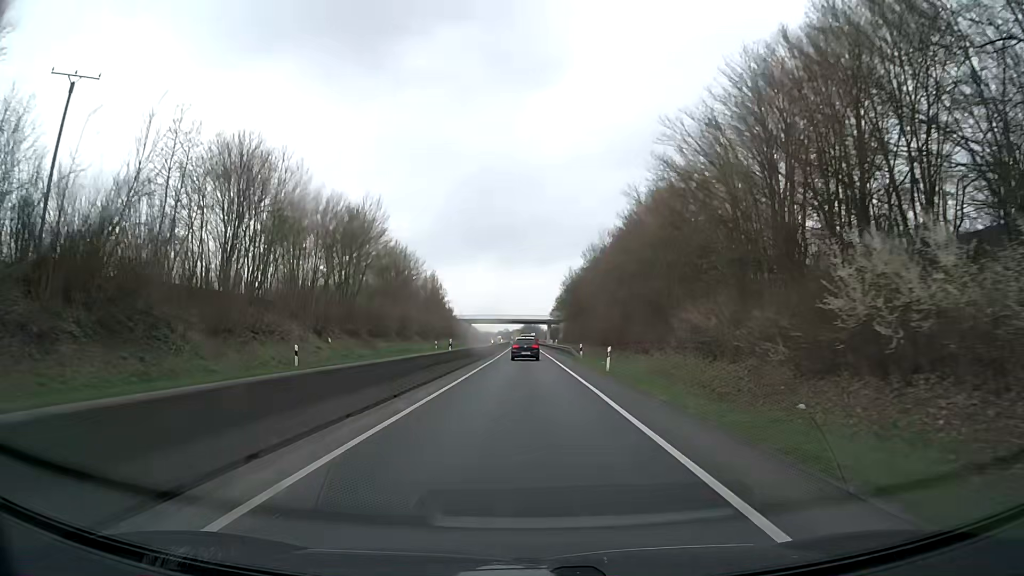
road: trunk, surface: asphalt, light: Day
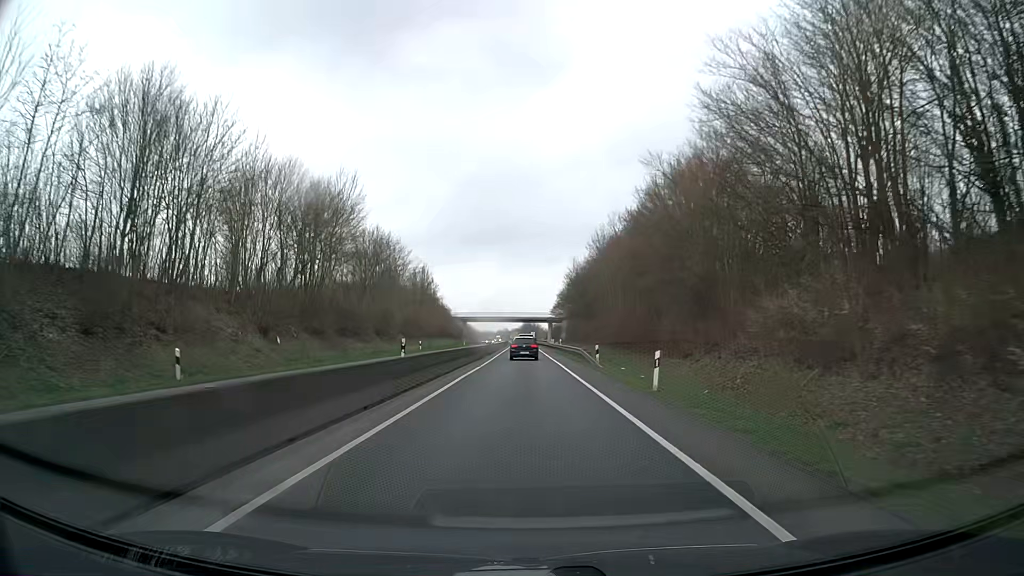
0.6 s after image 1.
(0.0, +10.8) m; 0°
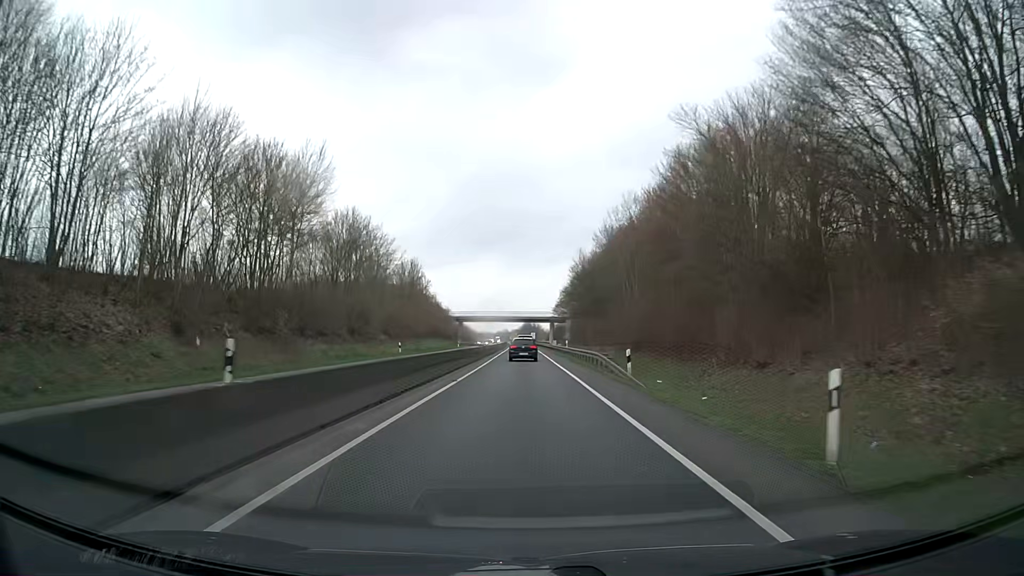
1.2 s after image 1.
(0.0, +10.7) m; 0°
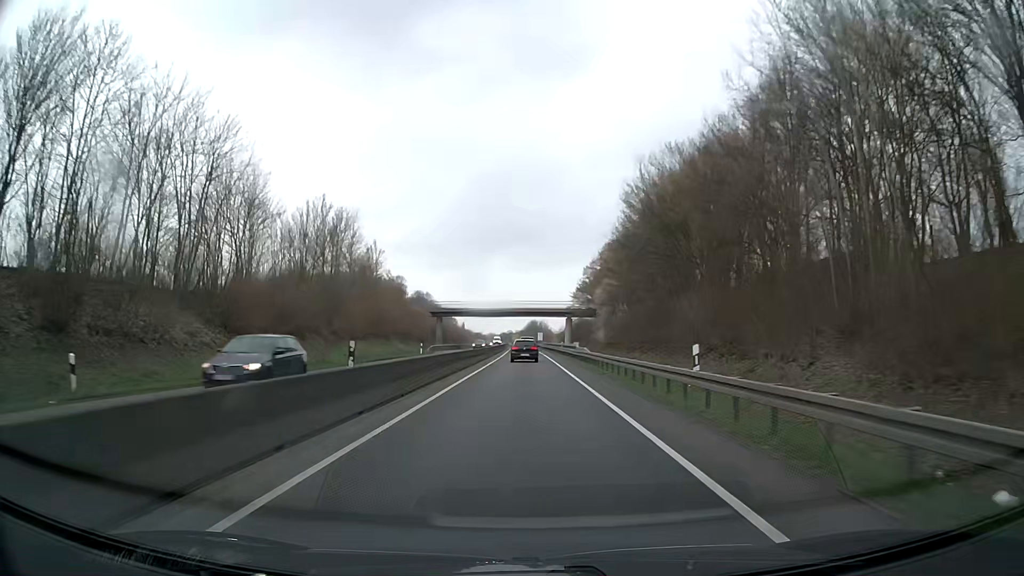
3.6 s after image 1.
(-0.3, +42.2) m; 0°
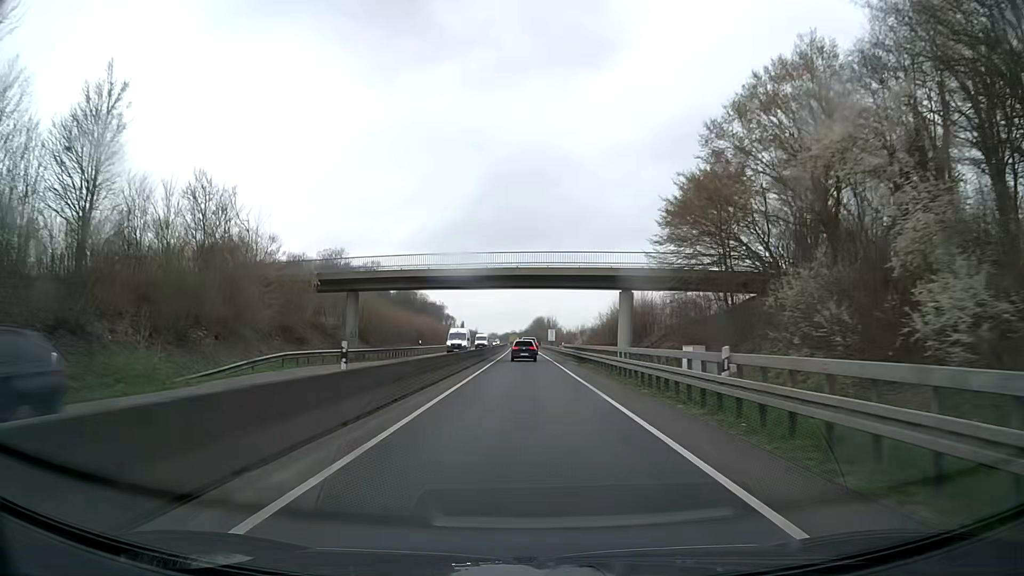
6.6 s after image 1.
(-0.5, +54.1) m; -1°
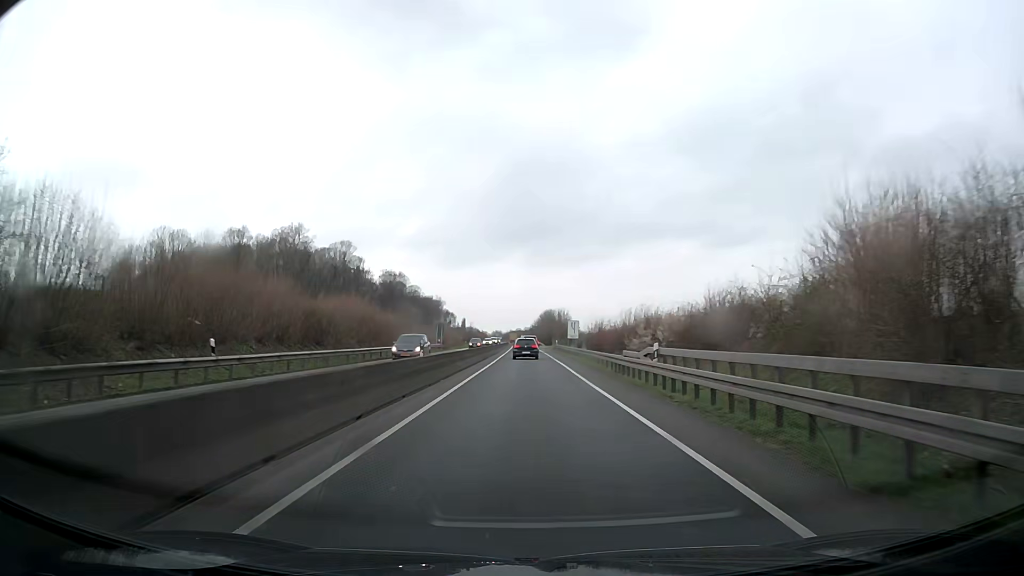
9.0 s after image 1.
(-0.1, +45.0) m; 0°
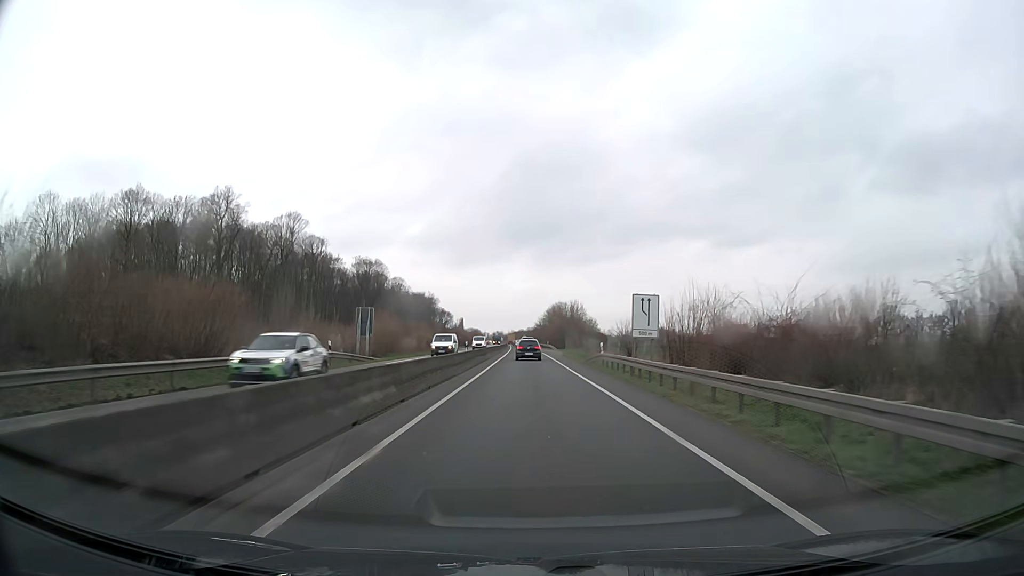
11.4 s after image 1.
(-0.1, +45.1) m; 0°
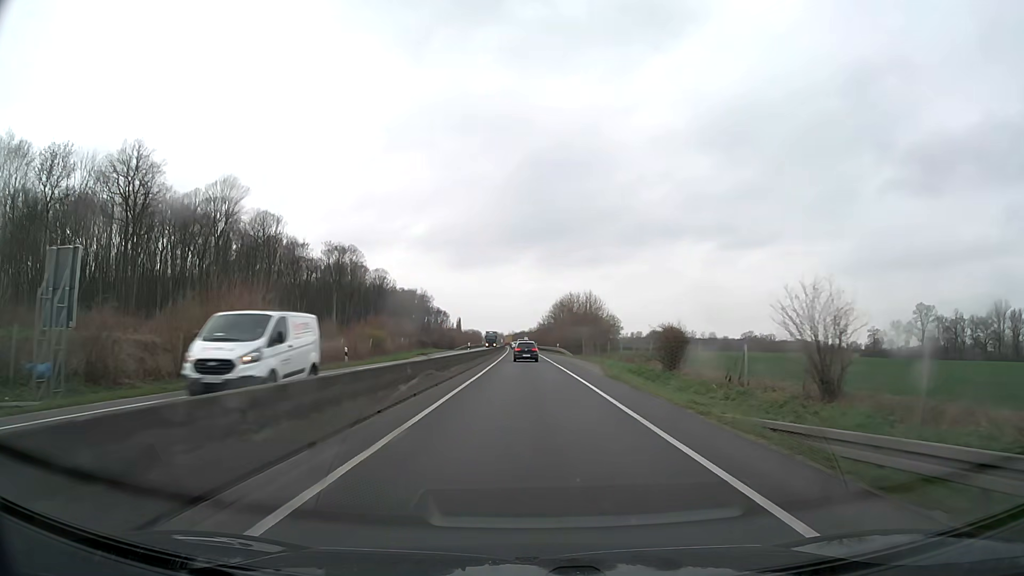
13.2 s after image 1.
(0.0, +34.2) m; 0°
(0, +10) (0, +20) (0, +30) (0, +40) (0, +50) (0, +60) (0, +70) (-1, +80) (-1, +90) (-1, +100) m
